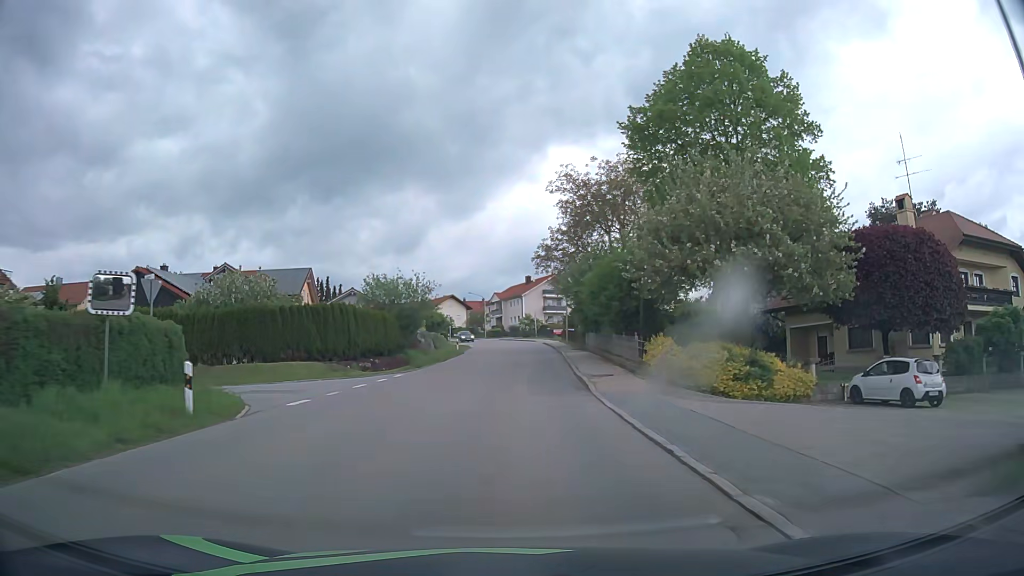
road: tertiary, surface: asphalt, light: Day
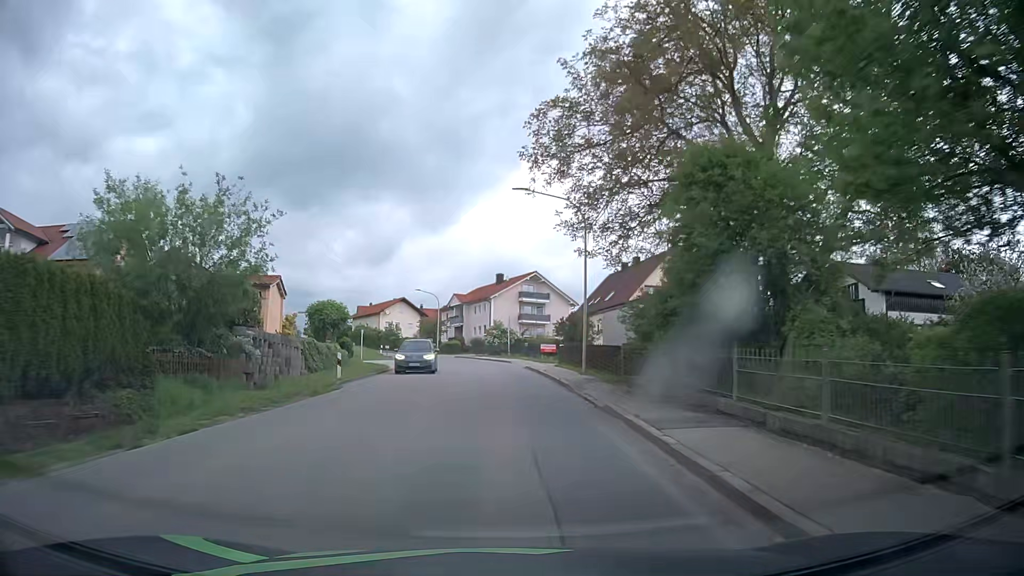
(+0.8, +30.4) m; +3°
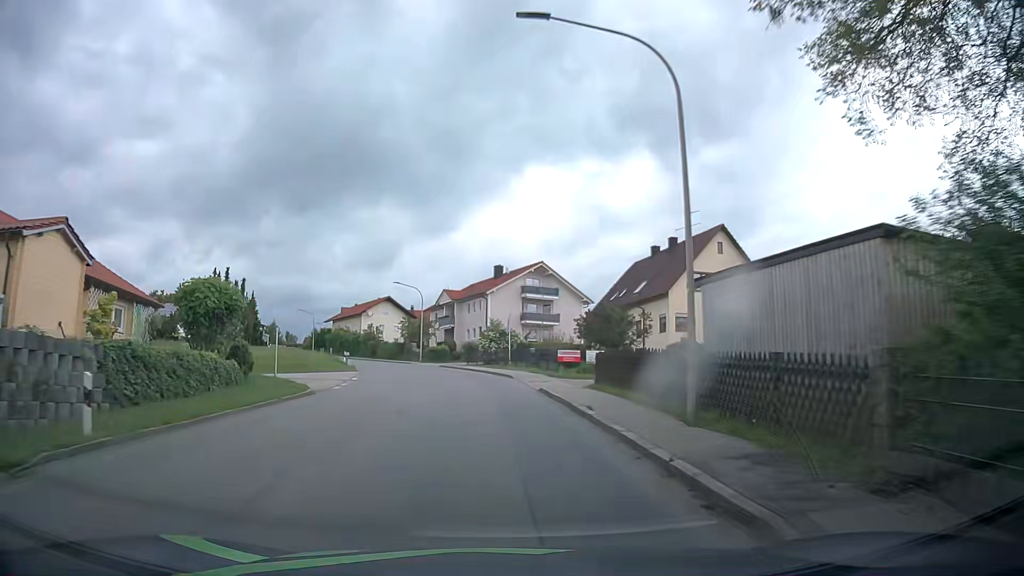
(+0.1, +15.3) m; 0°
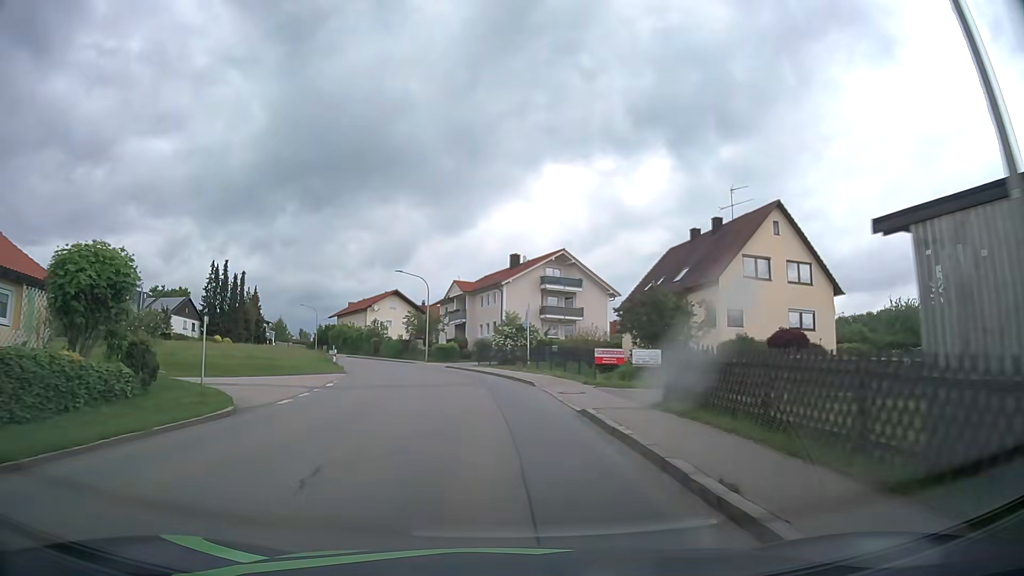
(-0.1, +7.7) m; -1°
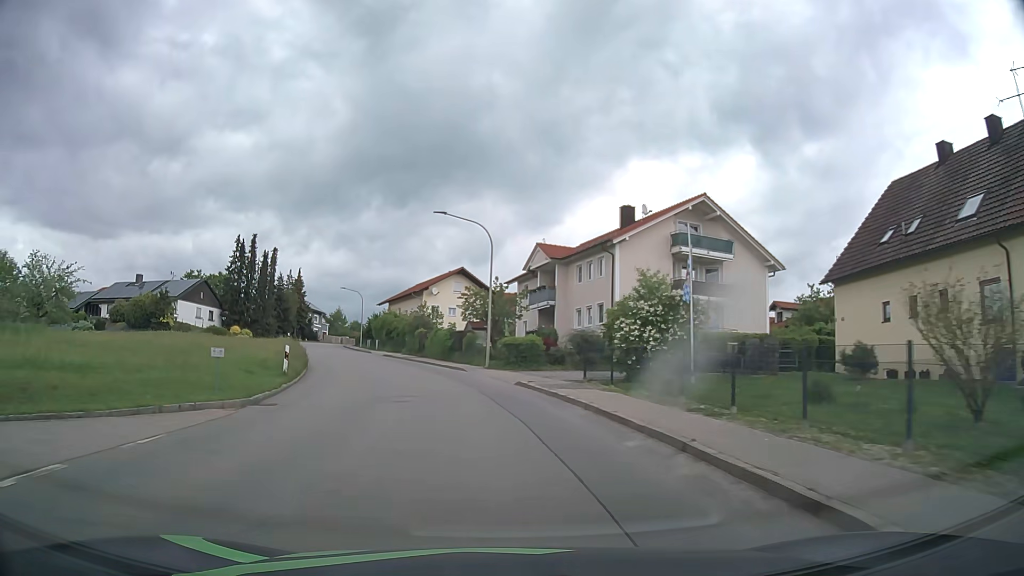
(-1.5, +23.2) m; -8°
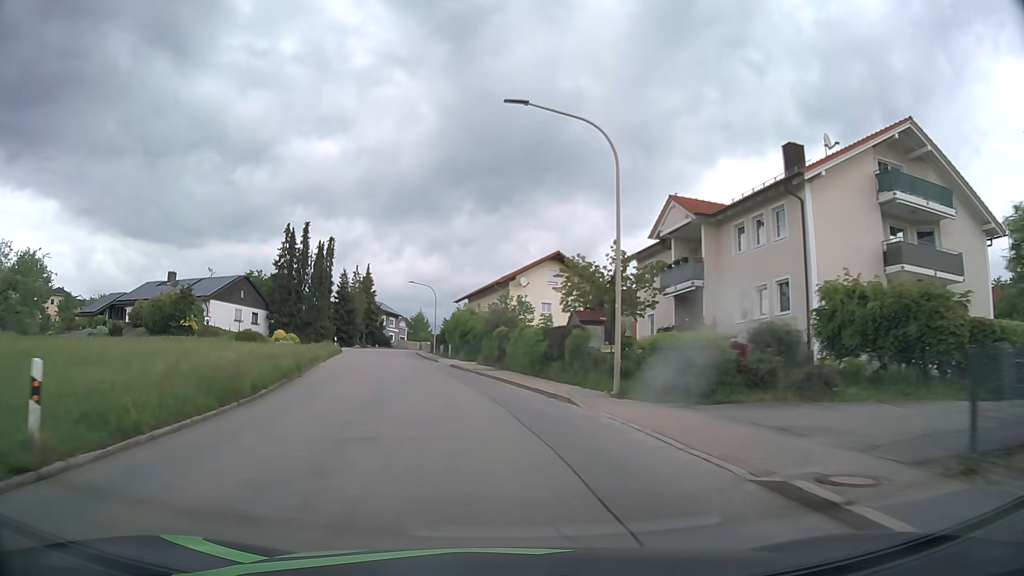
(-1.0, +15.6) m; -8°
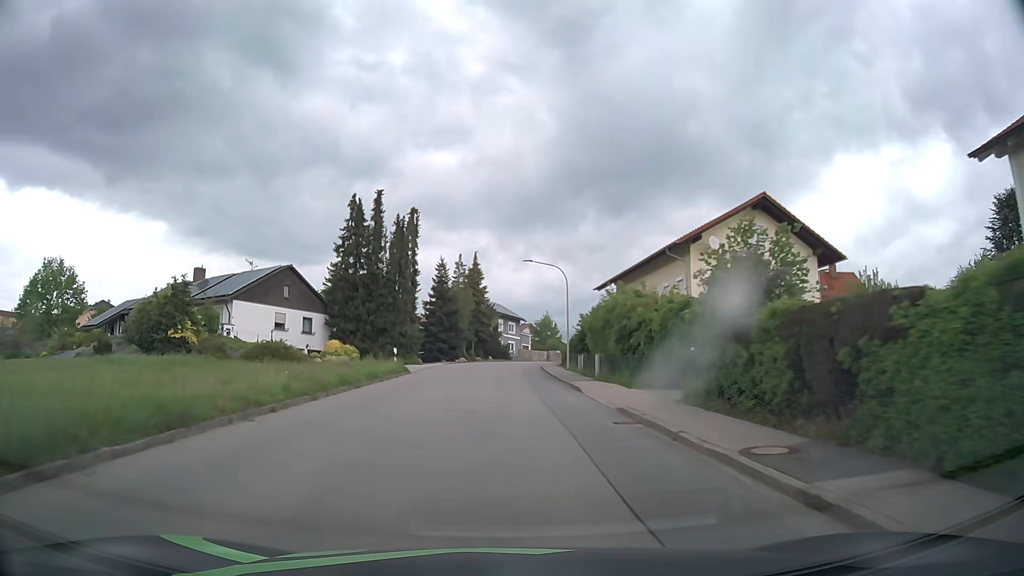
(-2.5, +23.4) m; -11°
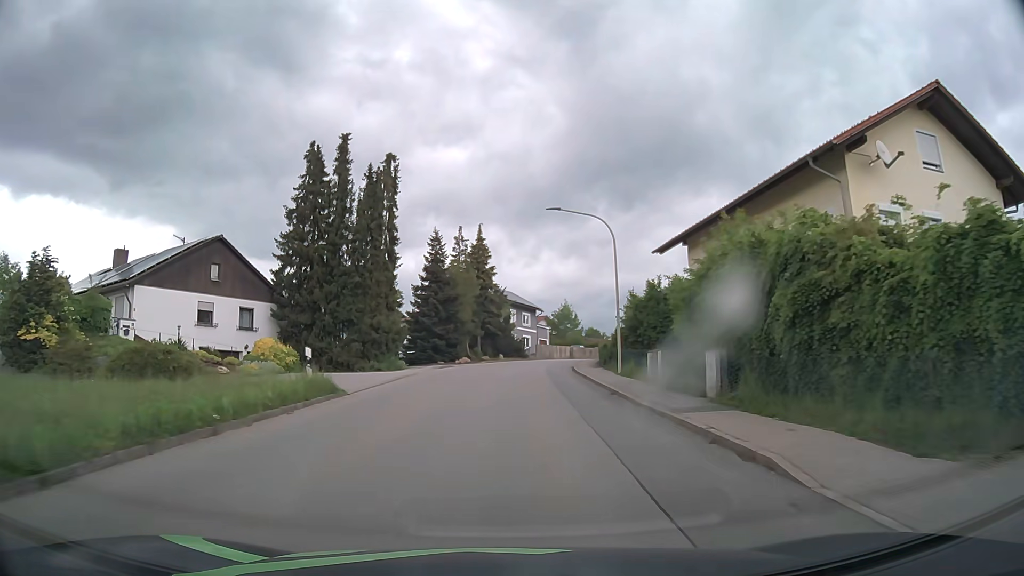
(-0.2, +15.8) m; -1°
(0, +10) (0, +20) (+1, +30) (+2, +40) (+3, +50) (+6, +59) (+10, +69) (+14, +78) (+19, +86) (+24, +95) m
